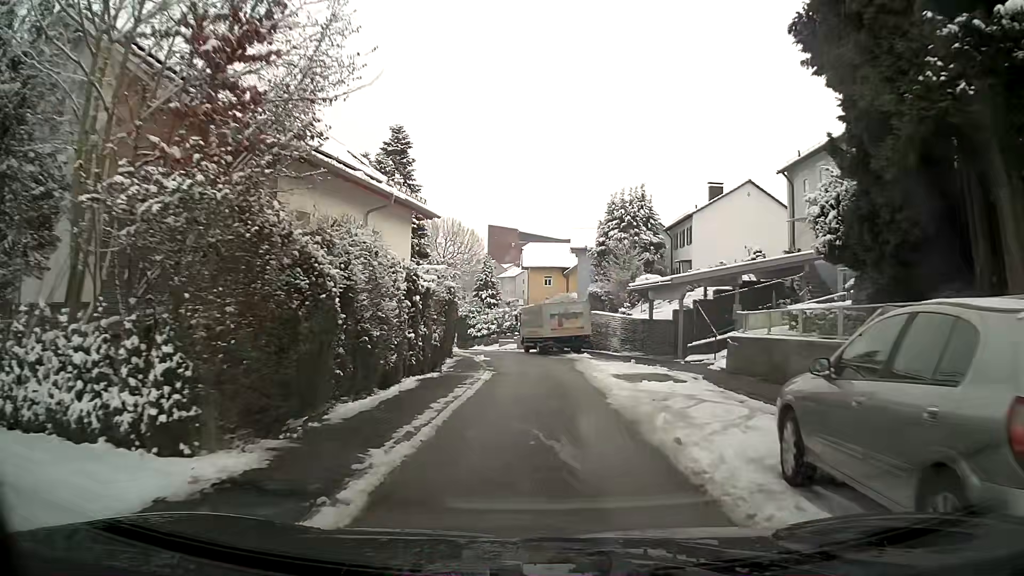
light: Day
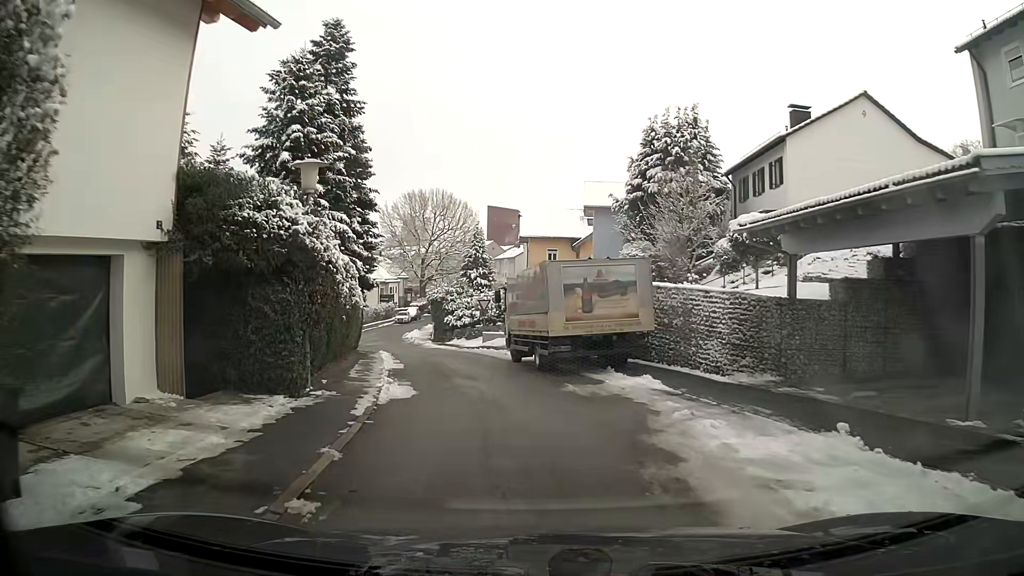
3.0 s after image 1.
(+0.1, +18.0) m; -1°
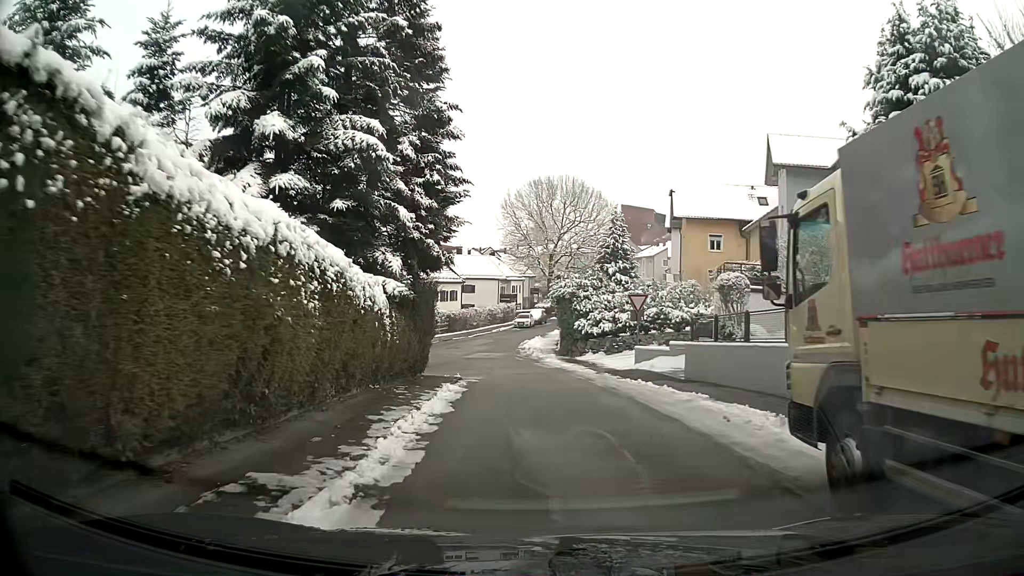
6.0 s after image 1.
(-1.5, +15.5) m; -10°
